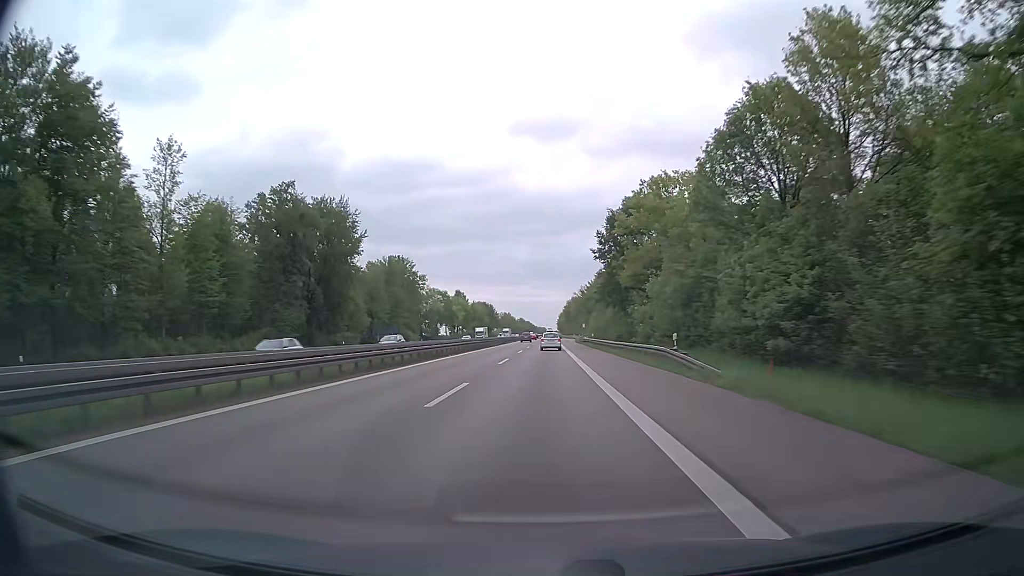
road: trunk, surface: asphalt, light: Day
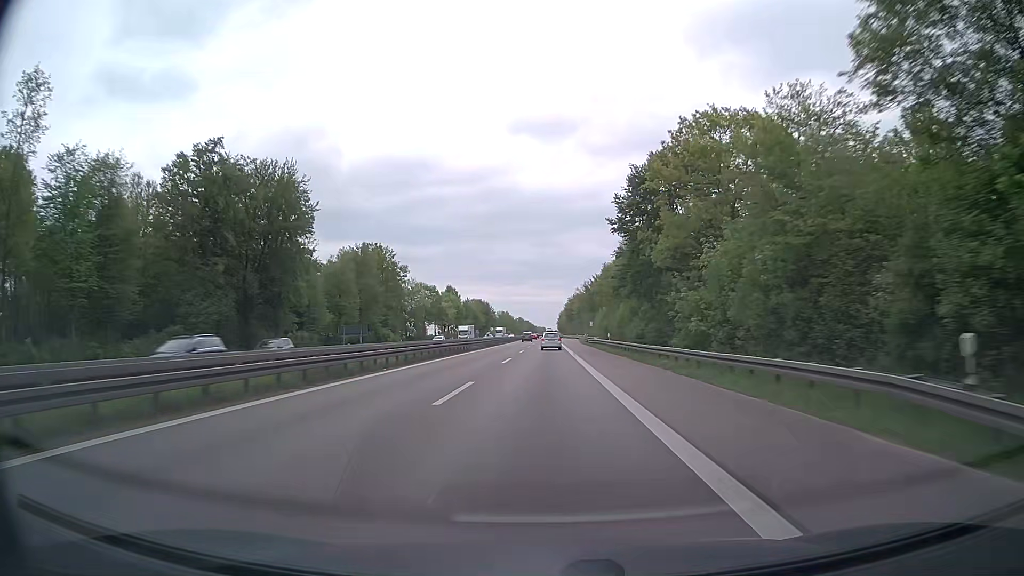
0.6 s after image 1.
(0.0, +17.9) m; 0°
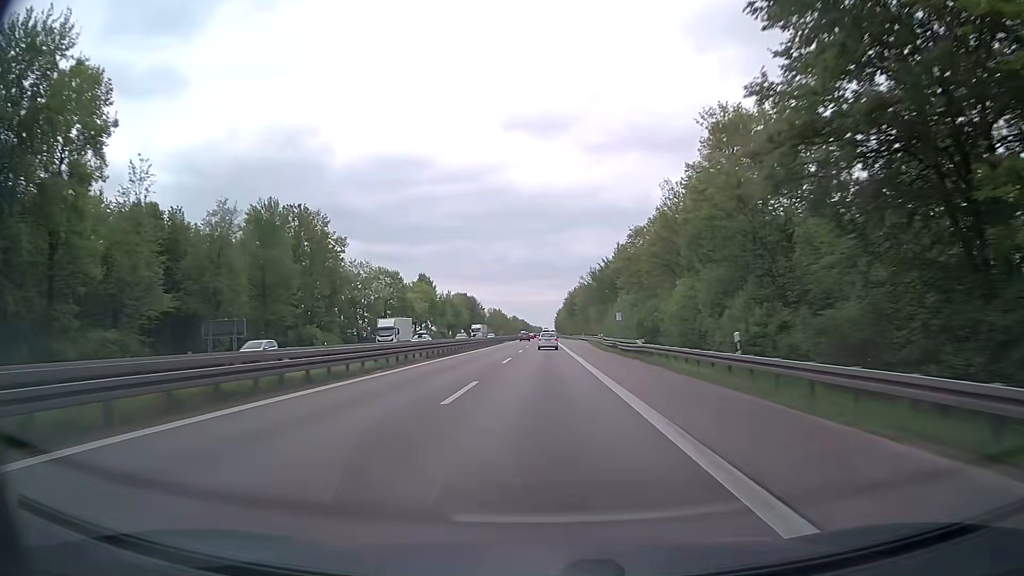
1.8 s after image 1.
(-0.1, +36.0) m; 0°
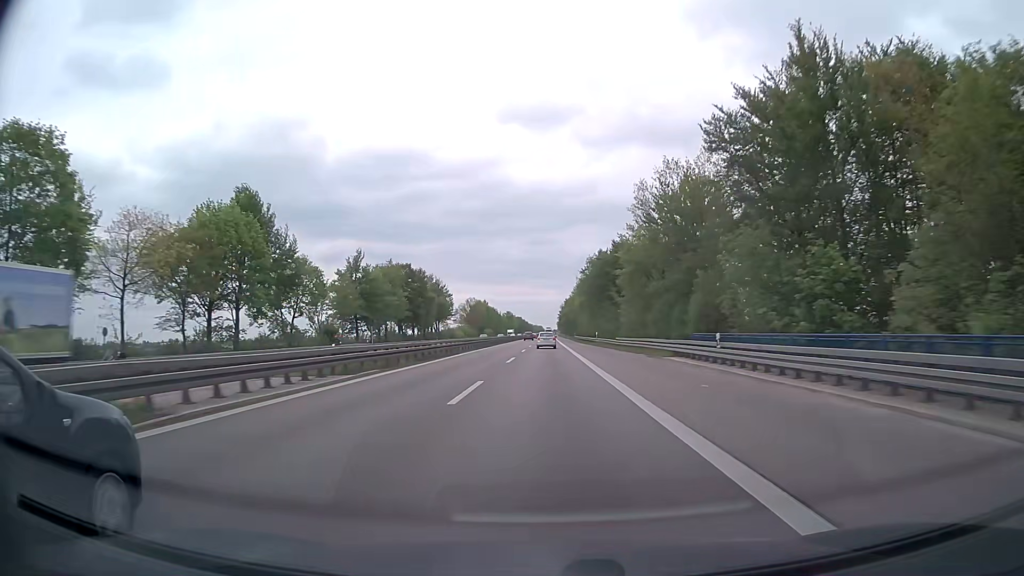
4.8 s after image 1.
(+0.4, +90.5) m; 0°
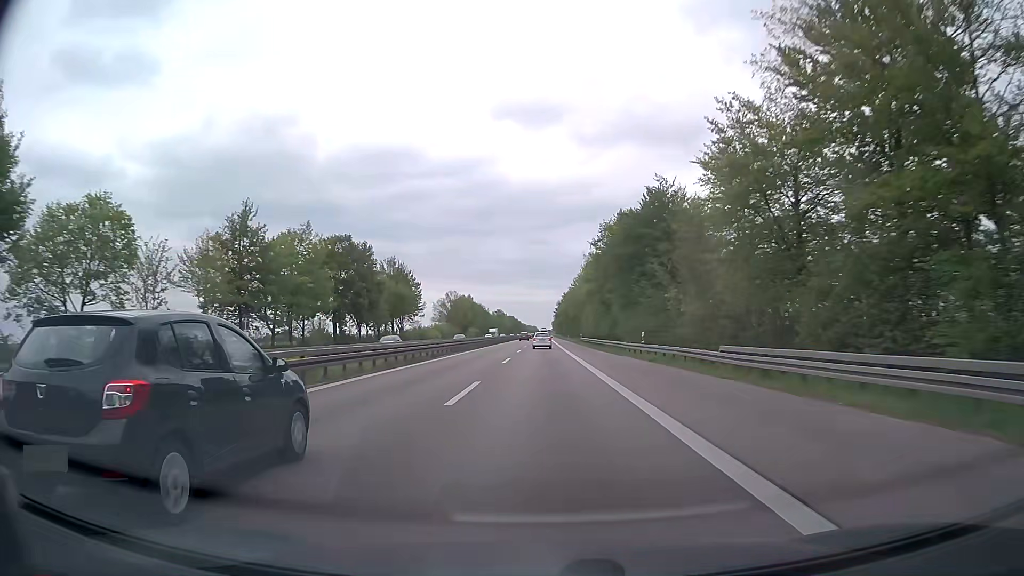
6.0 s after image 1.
(0.0, +36.4) m; 0°
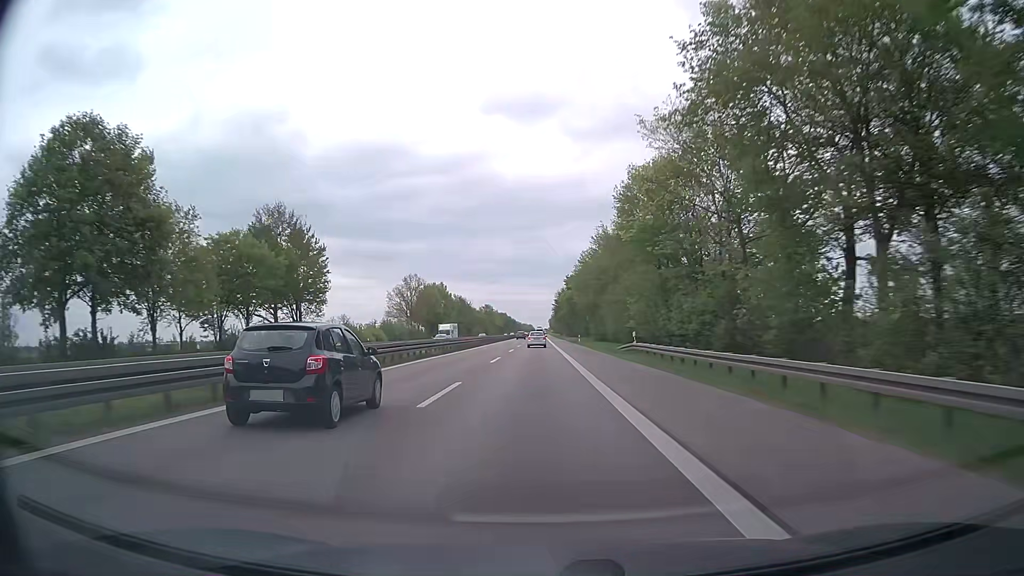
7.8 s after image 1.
(+0.4, +54.6) m; +1°
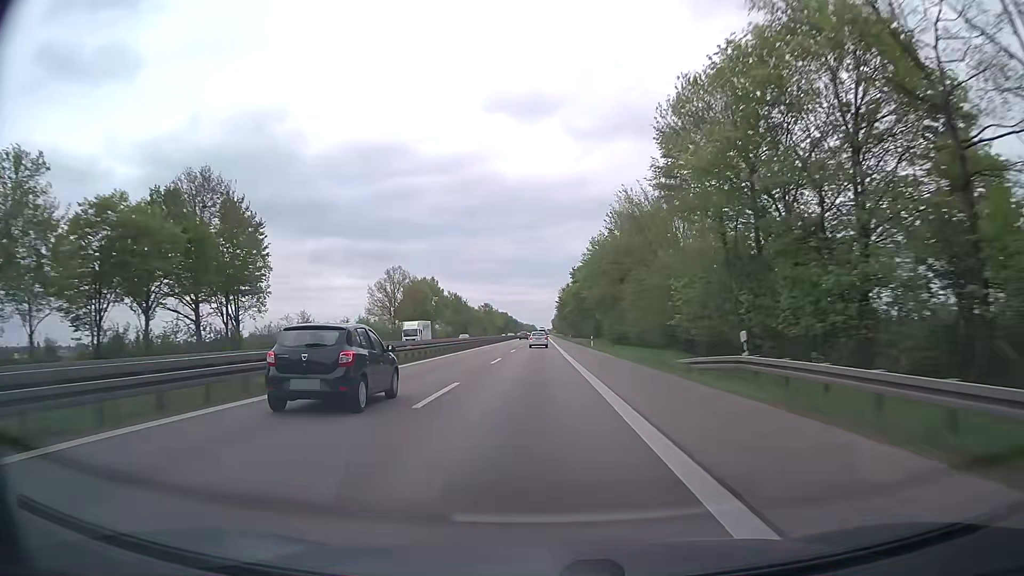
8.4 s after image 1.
(-0.1, +18.2) m; 0°
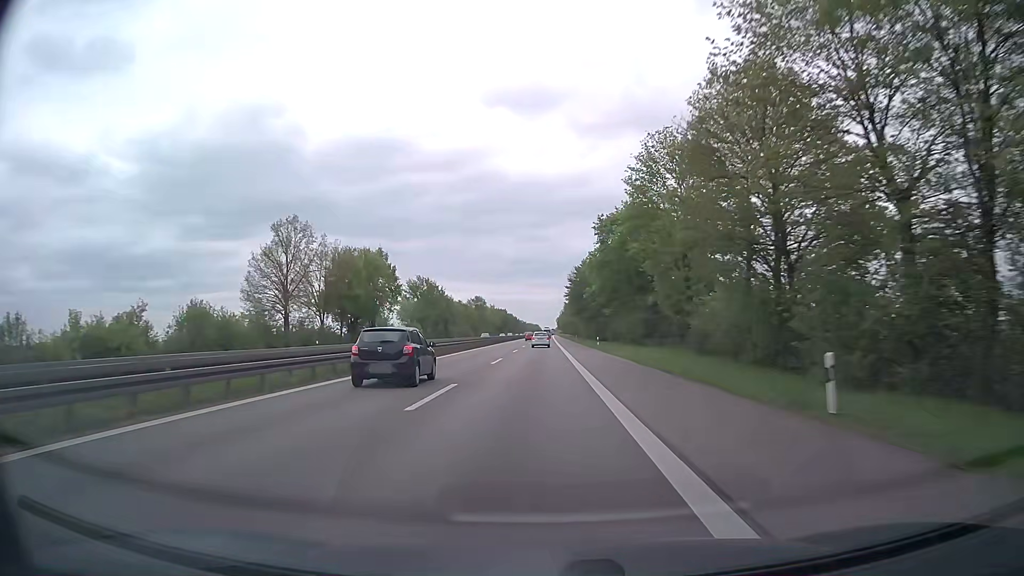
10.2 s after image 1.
(-0.1, +54.6) m; -1°
(0, +10) (0, +20) (0, +30) (0, +40) (0, +50) (0, +60) (0, +70) (0, +80) (0, +90) (0, +100) m
